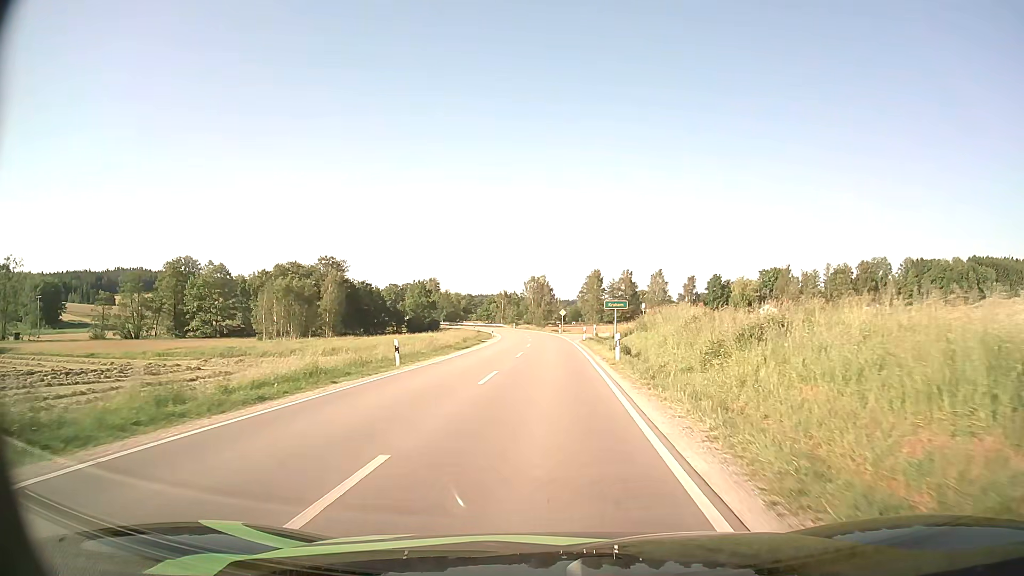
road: secondary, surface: asphalt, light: Day
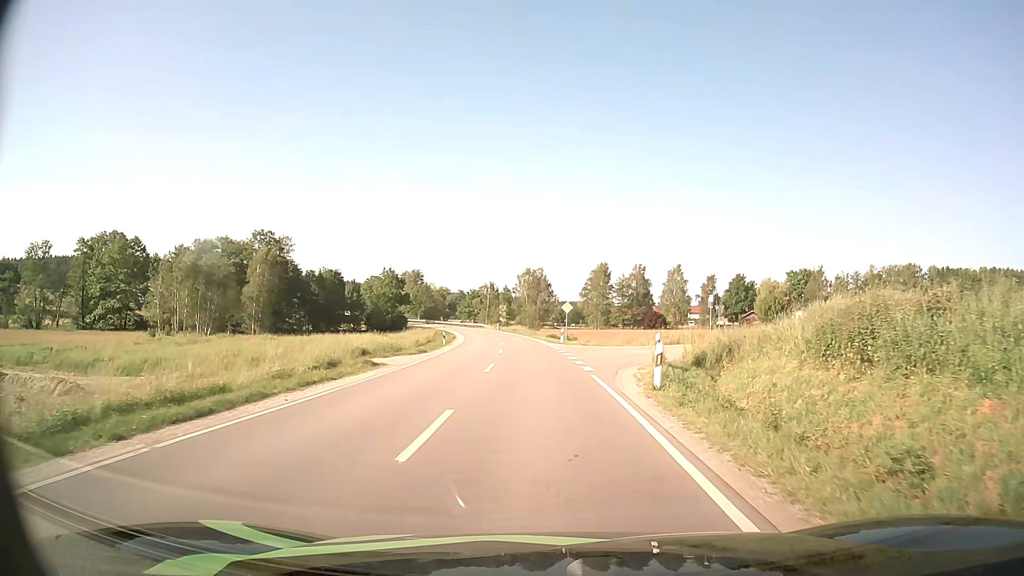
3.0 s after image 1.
(+0.2, +32.2) m; 0°
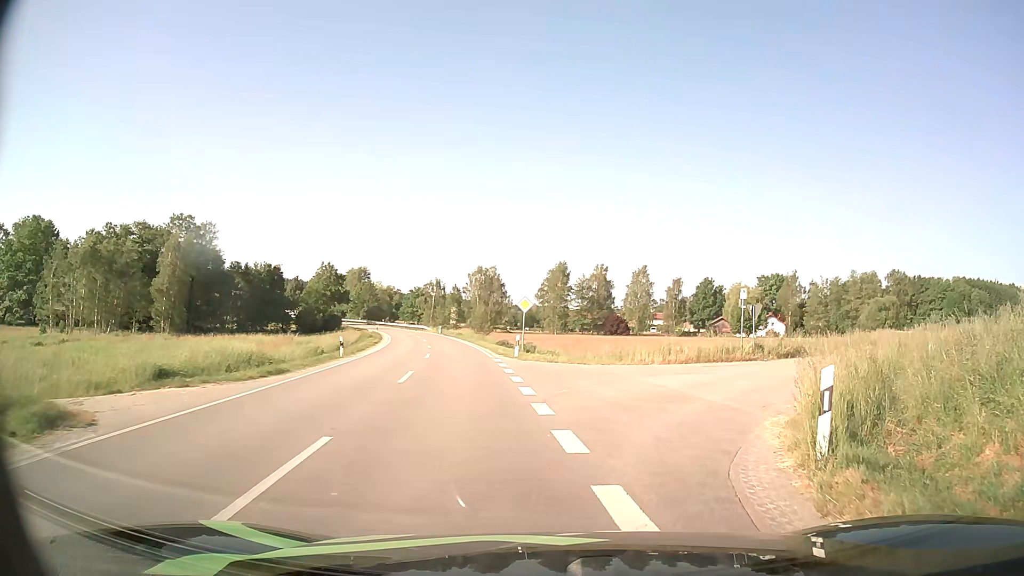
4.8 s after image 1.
(+0.1, +14.3) m; +4°
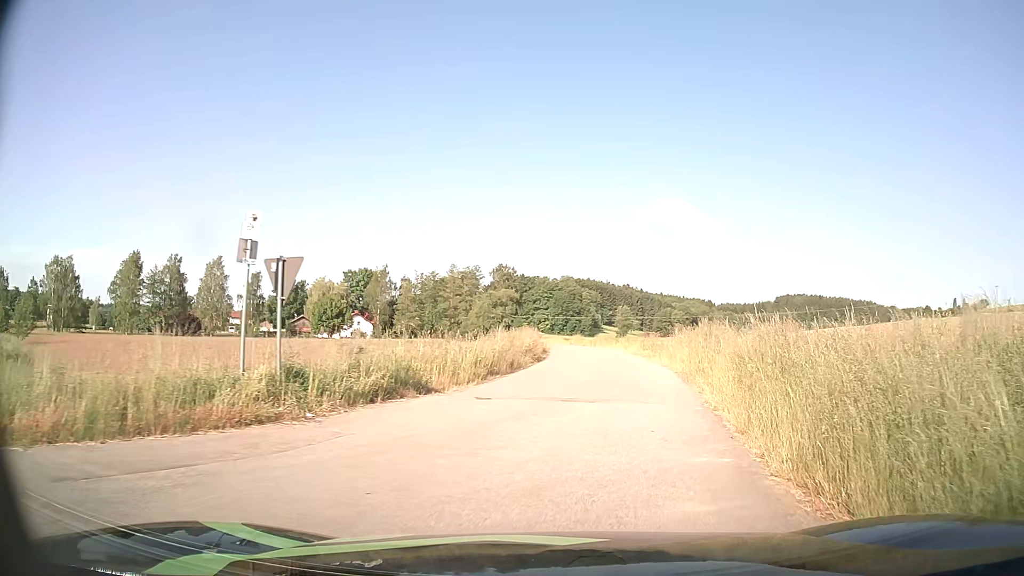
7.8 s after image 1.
(+5.3, +17.5) m; +35°
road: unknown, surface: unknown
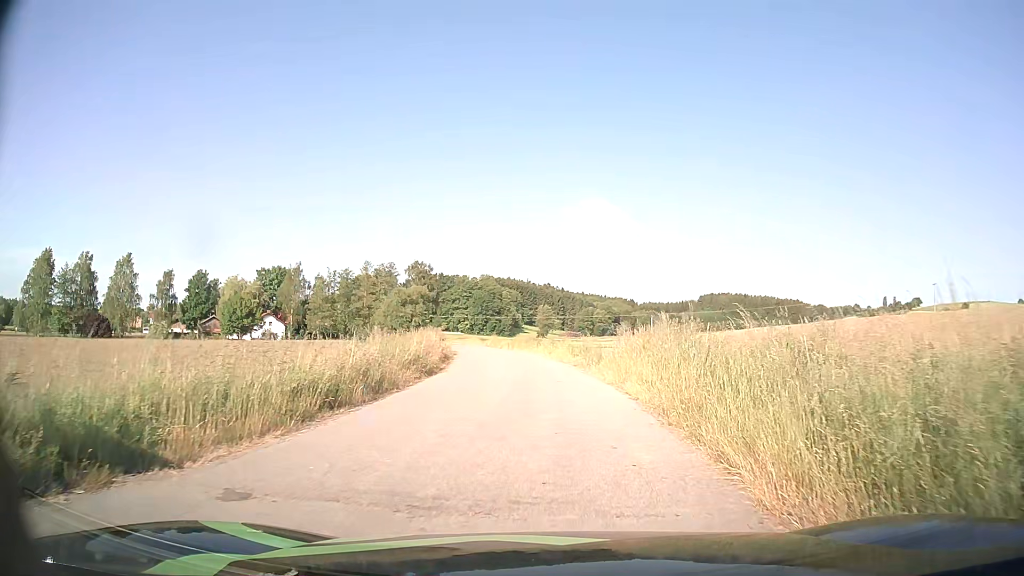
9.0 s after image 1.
(+0.5, +7.2) m; +7°
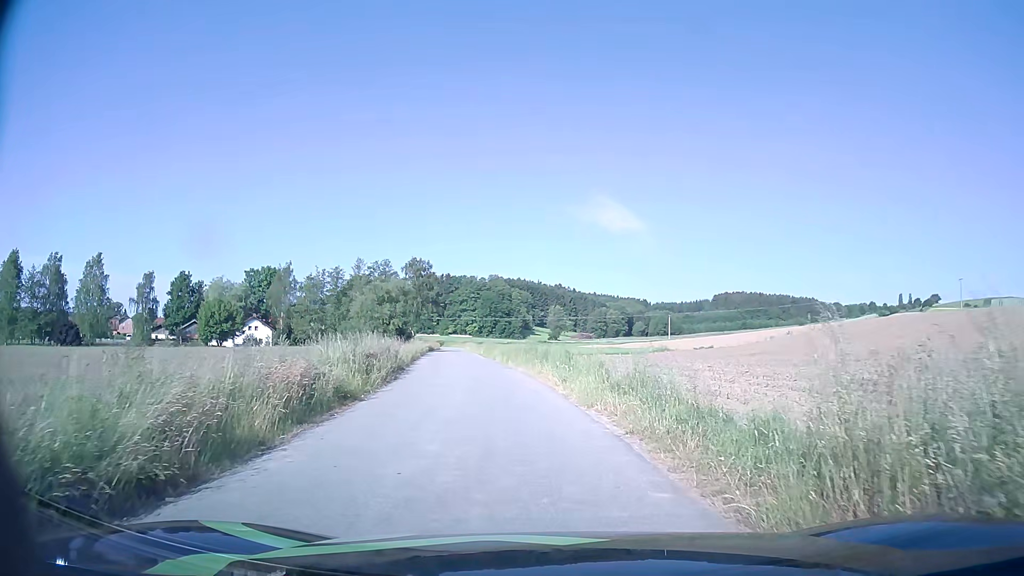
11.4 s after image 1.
(-0.1, +14.1) m; -1°
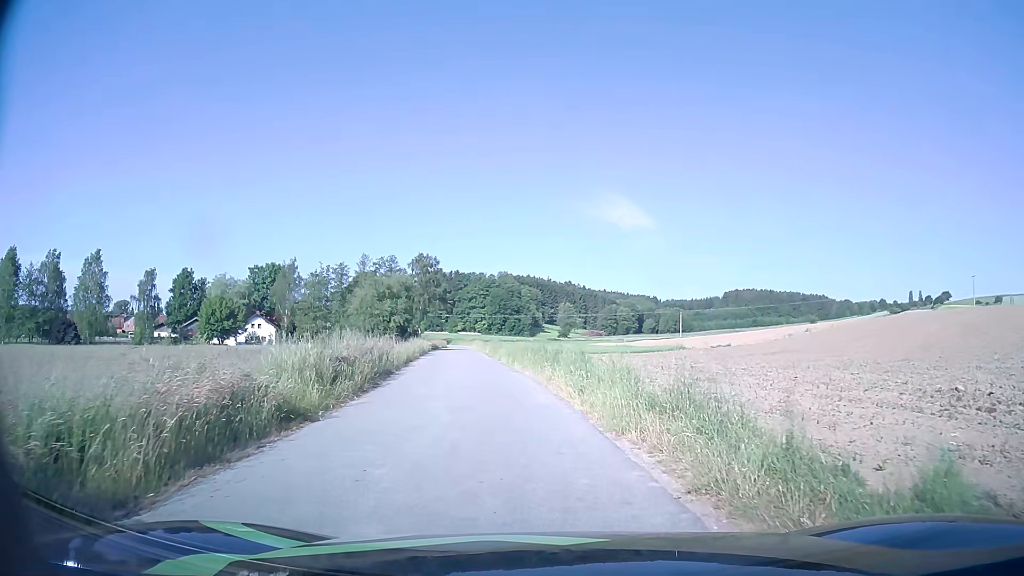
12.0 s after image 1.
(0.0, +3.2) m; -1°
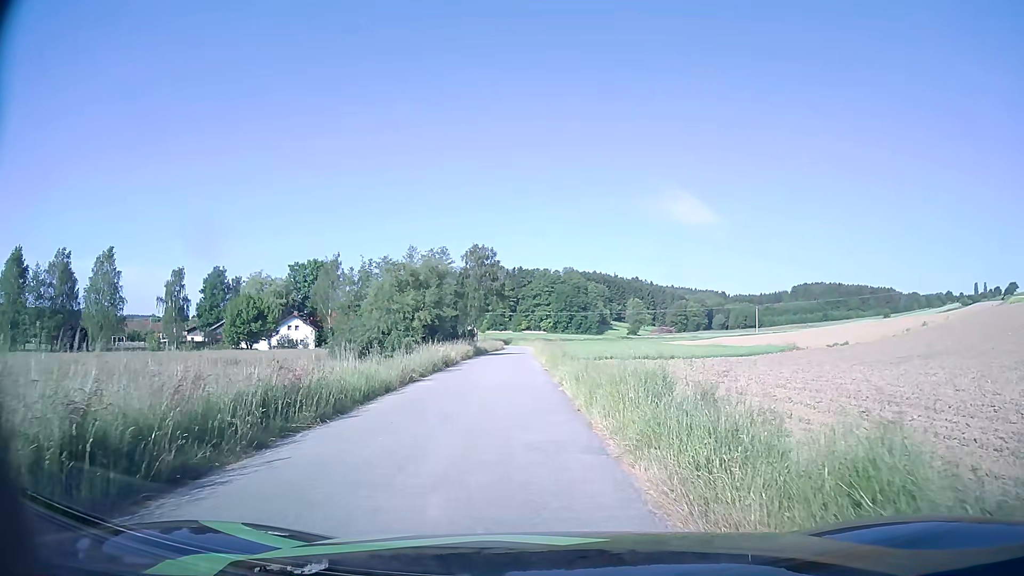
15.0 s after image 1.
(-0.6, +14.3) m; -5°
(0, +10) (-1, +20) (-1, +30) (-2, +40) (-2, +50) (-3, +60) (-3, +70) (-3, +80) (-4, +90) (-4, +100) m
